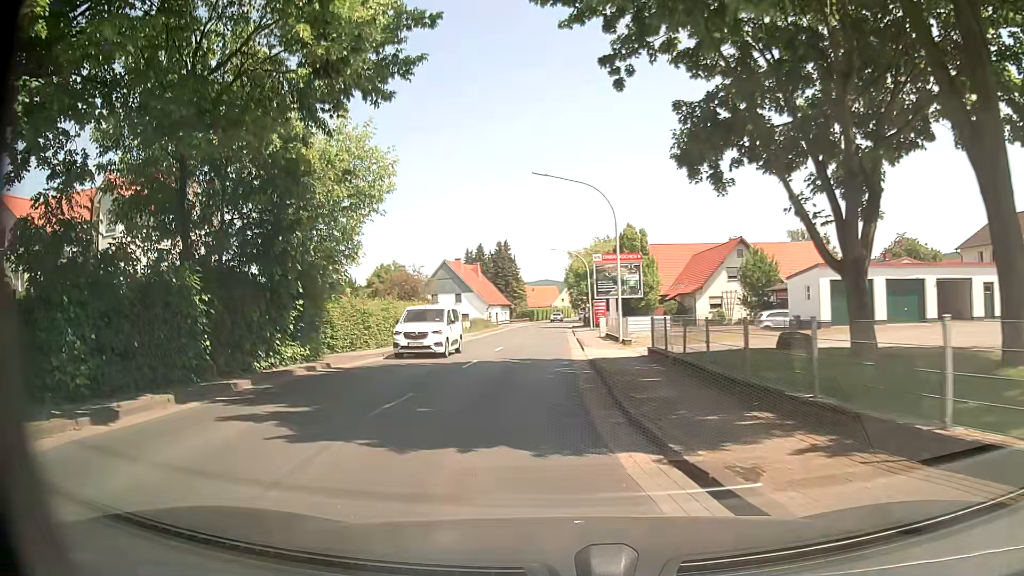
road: primary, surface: asphalt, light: Day
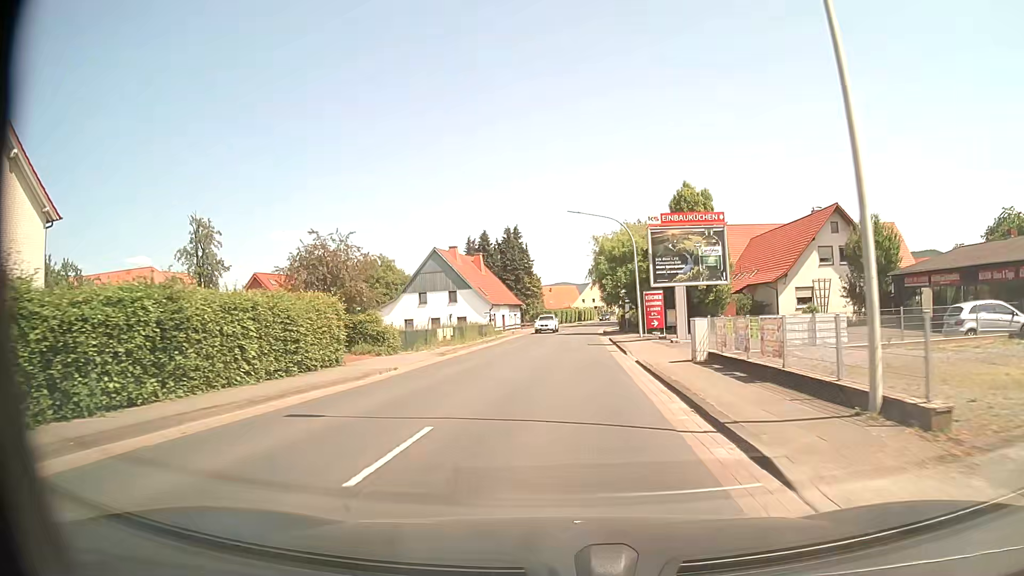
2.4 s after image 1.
(-0.5, +22.2) m; -1°
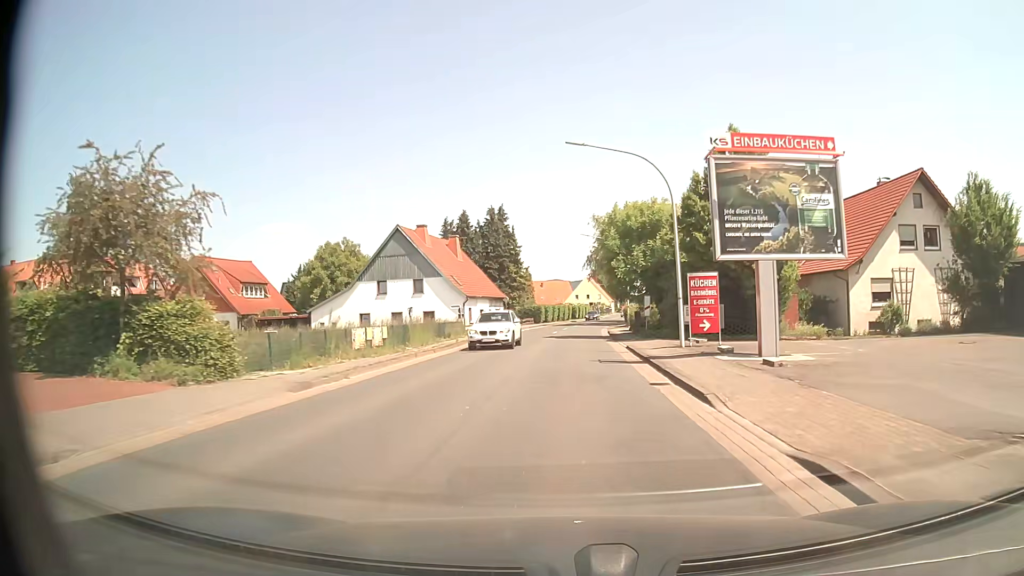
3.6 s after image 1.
(0.0, +14.8) m; +1°
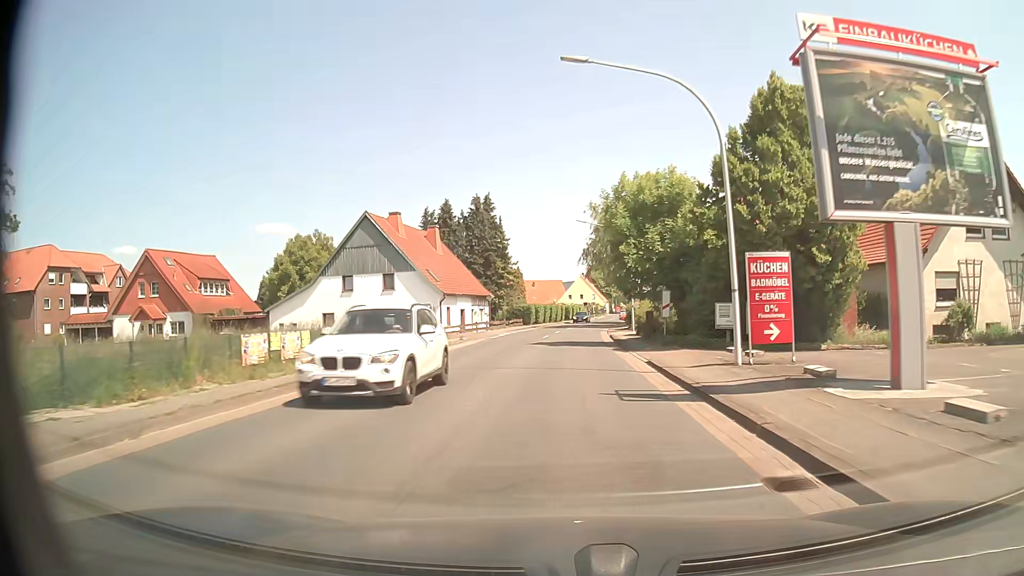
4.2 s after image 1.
(0.0, +8.2) m; +1°
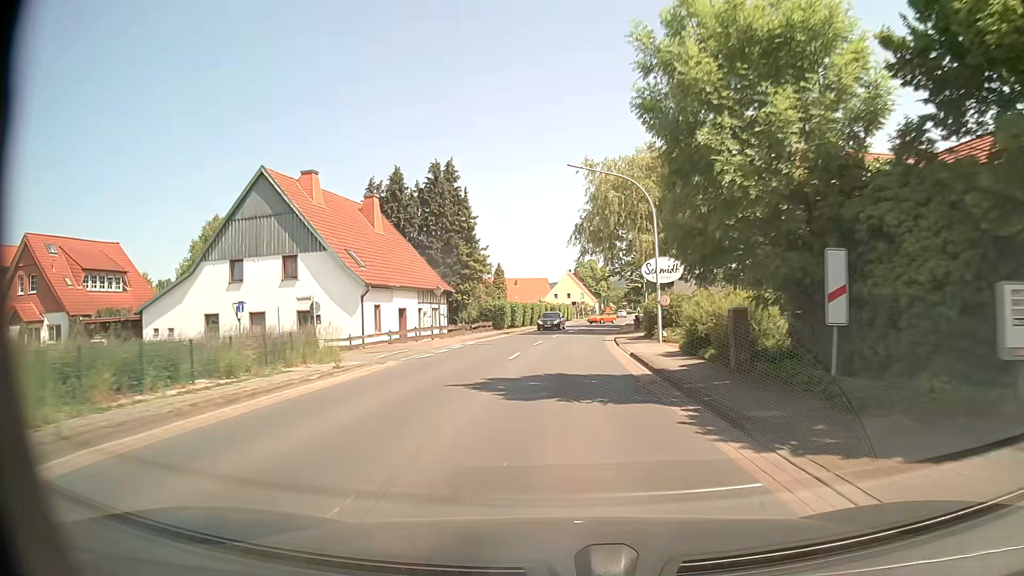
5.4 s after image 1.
(+0.1, +17.3) m; 0°
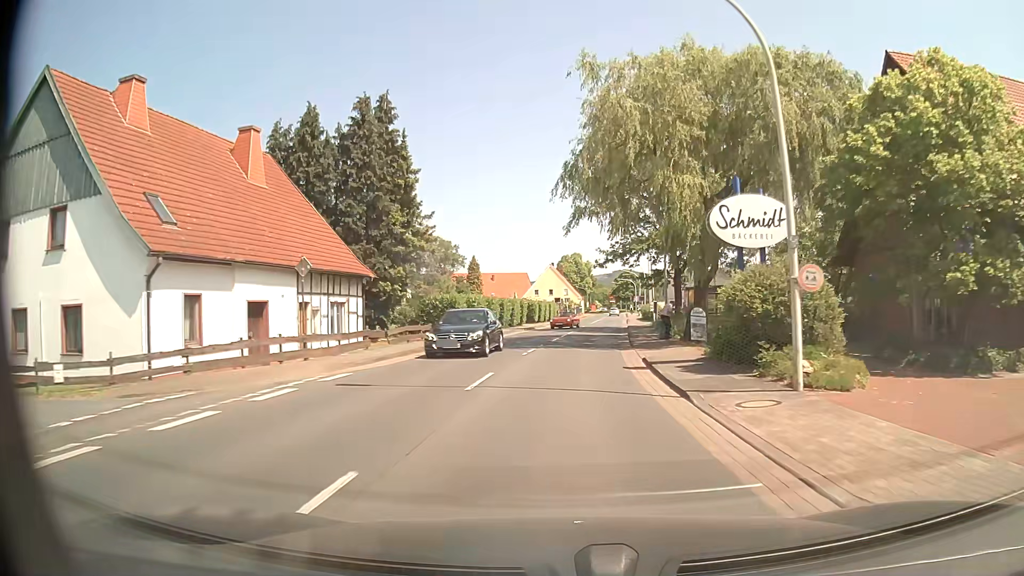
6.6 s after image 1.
(+0.3, +17.6) m; +2°
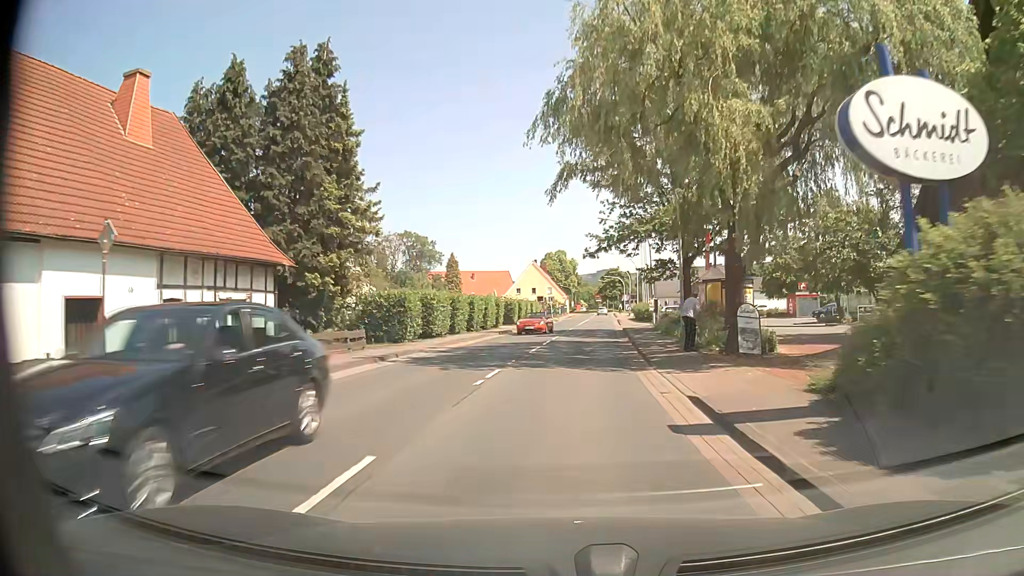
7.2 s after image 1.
(+0.1, +8.5) m; +2°
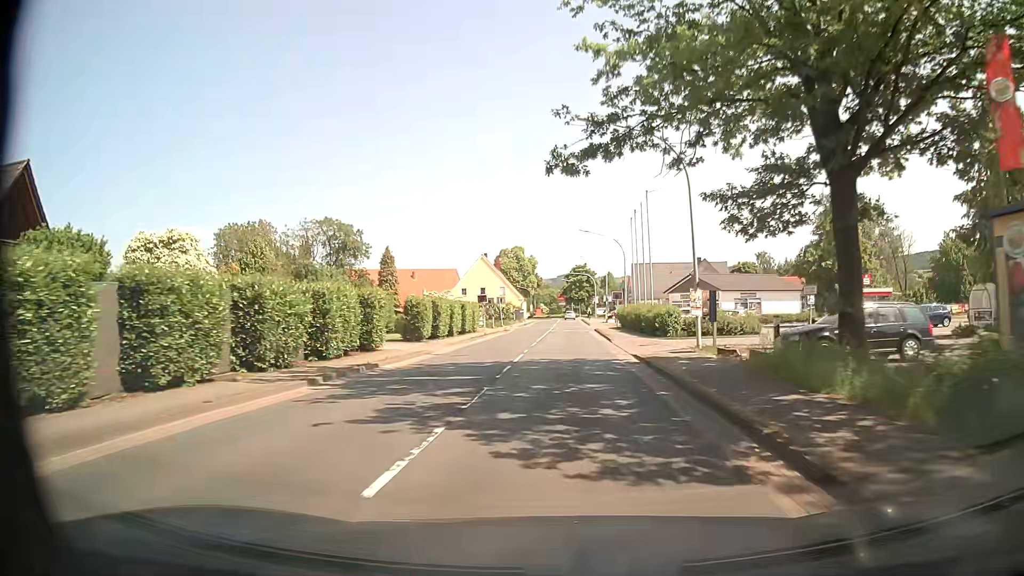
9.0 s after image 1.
(+0.8, +25.3) m; +4°
(0, +10) (0, +20) (0, +30) (0, +40) (+1, +50) (+1, +60) (+1, +70) (+1, +80) (+1, +90) (+1, +100) m
